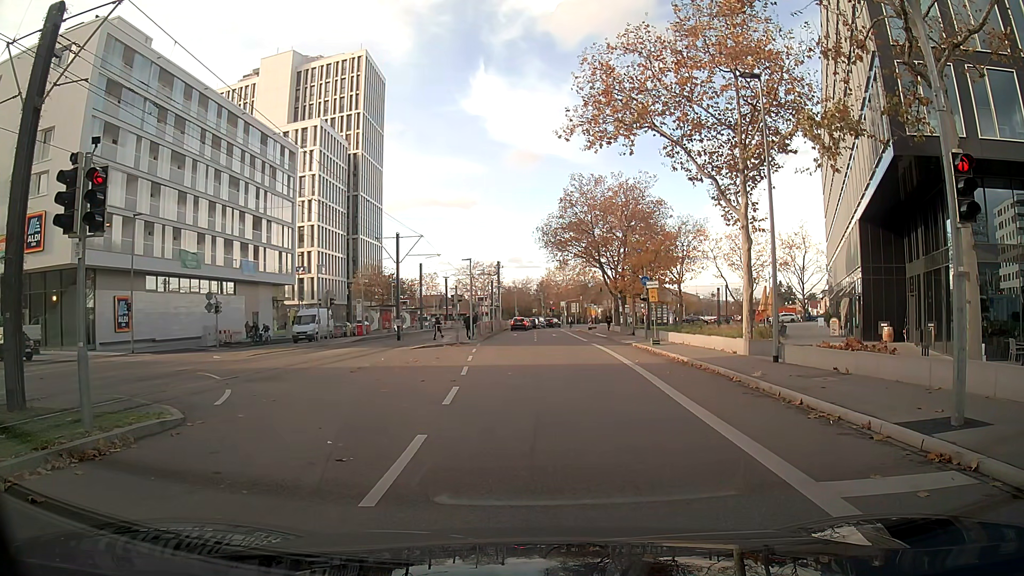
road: secondary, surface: asphalt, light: Day
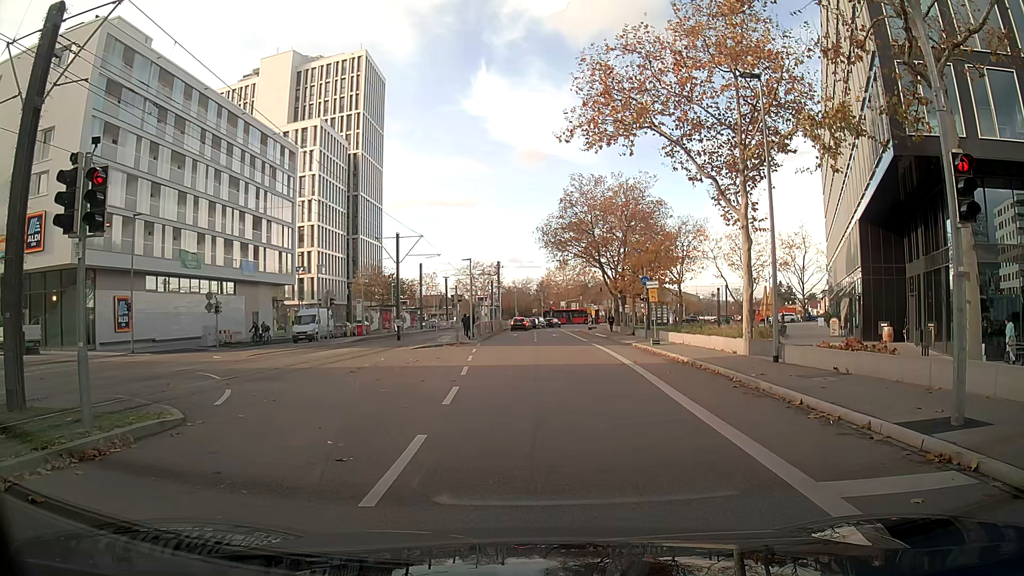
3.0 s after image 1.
(0.0, 0.0) m; 0°
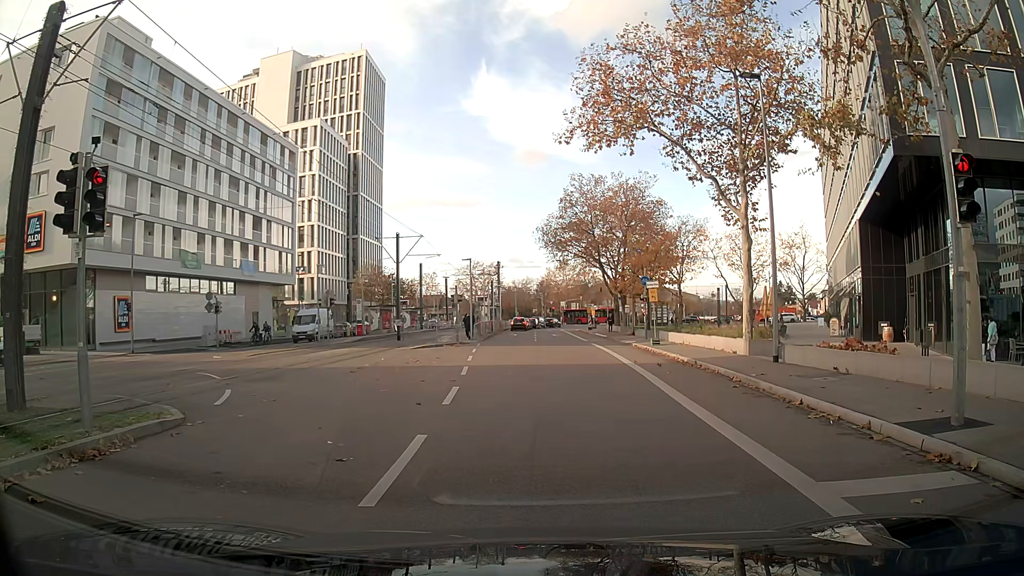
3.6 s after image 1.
(0.0, 0.0) m; 0°
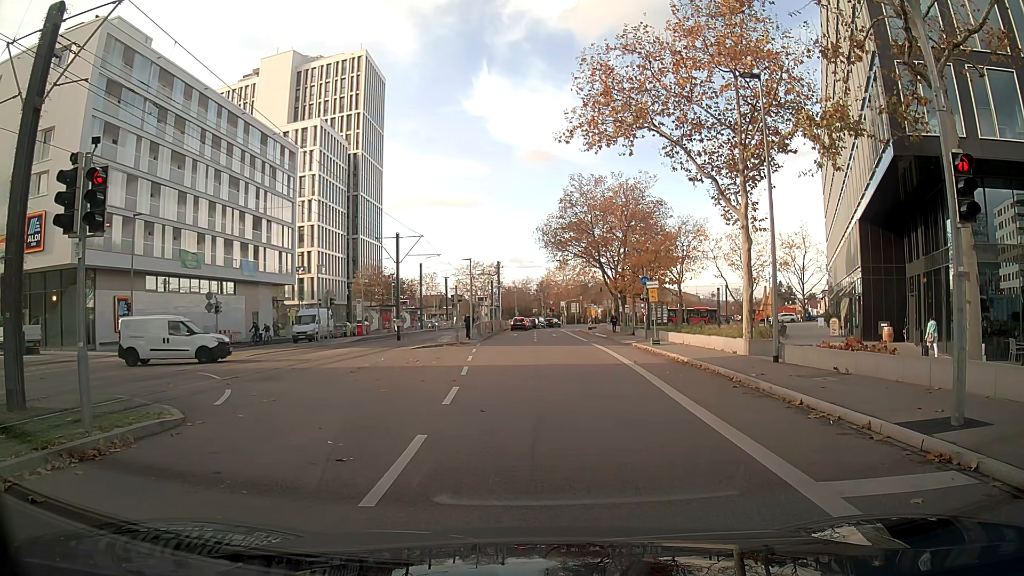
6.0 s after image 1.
(0.0, 0.0) m; 0°
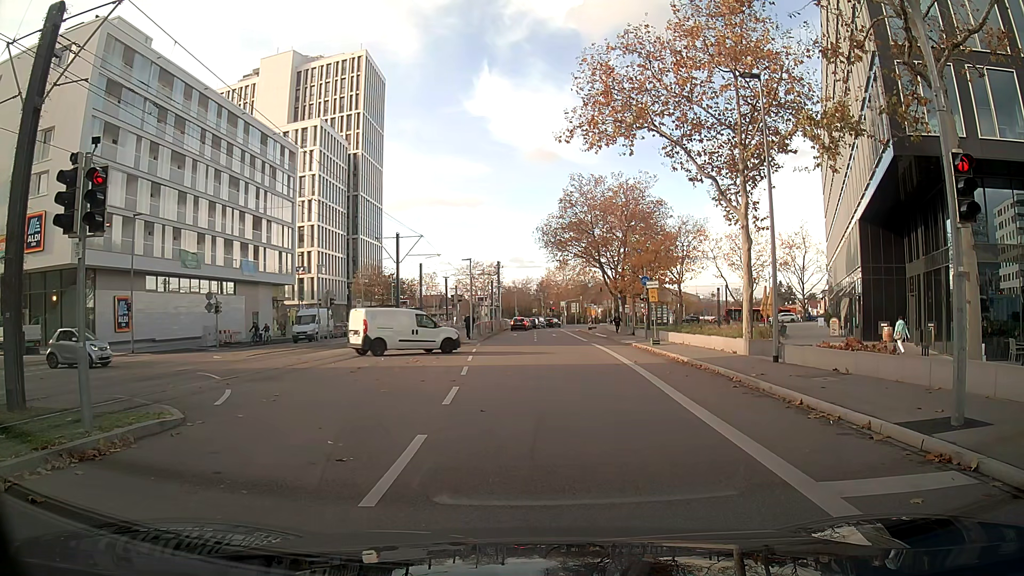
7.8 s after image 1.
(0.0, 0.0) m; 0°
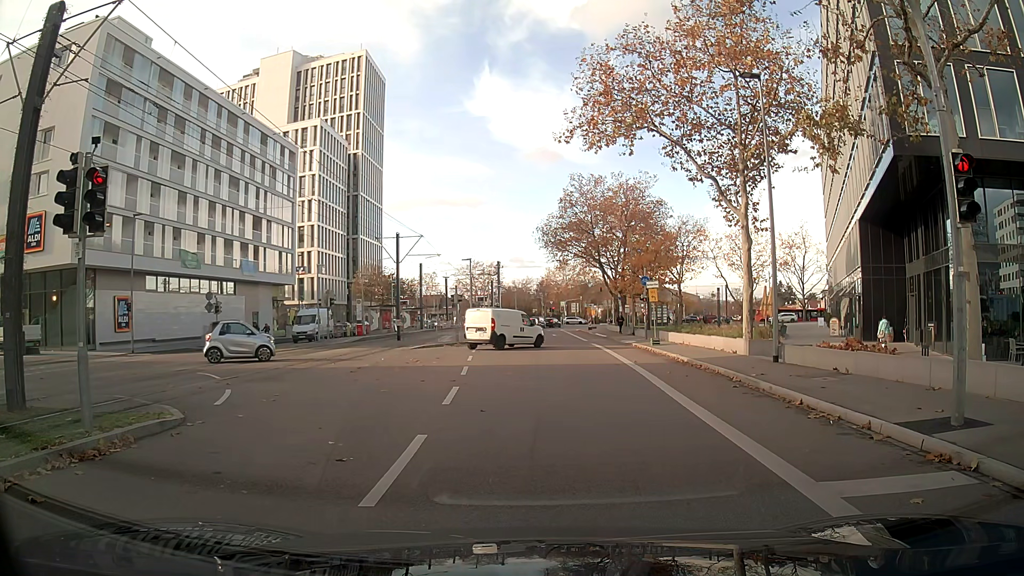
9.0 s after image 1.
(0.0, 0.0) m; 0°
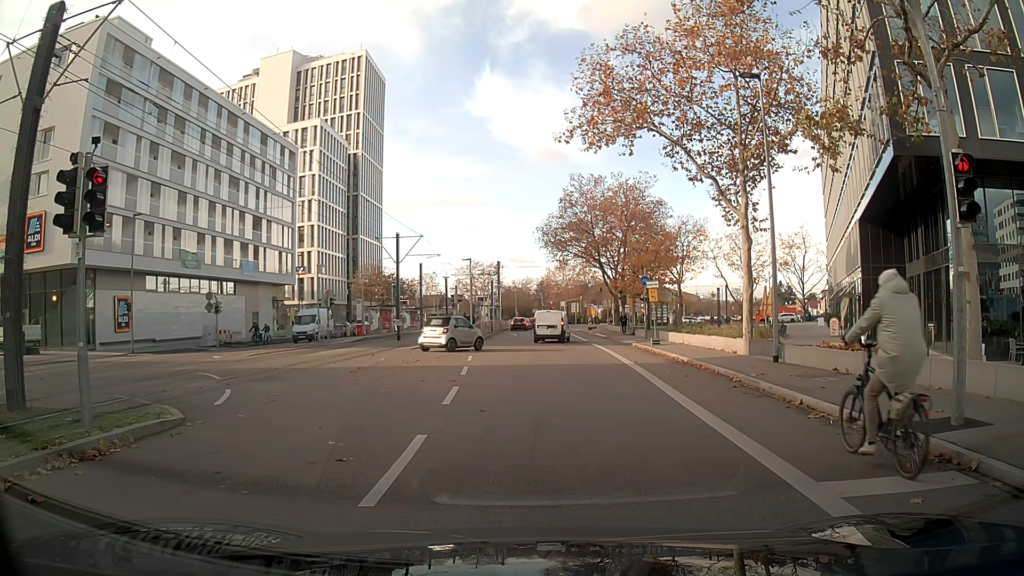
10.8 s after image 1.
(0.0, 0.0) m; 0°
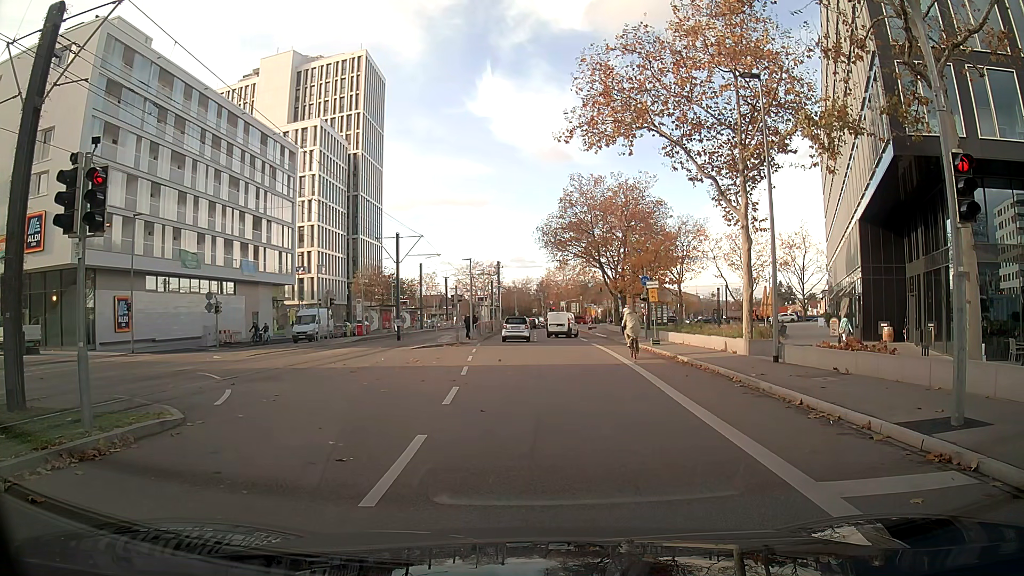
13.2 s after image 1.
(0.0, 0.0) m; 0°
(0, +10) (0, +20) (0, +30) (0, +40) (0, +50) (-1, +60) (-1, +70) (0, +80) (0, +90) (+3, +100) m
